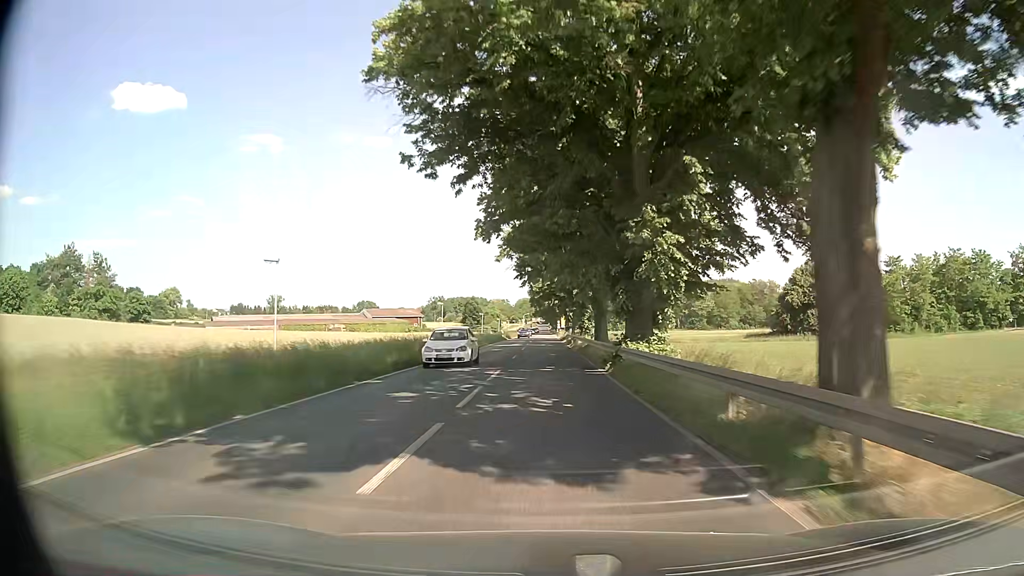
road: primary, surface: asphalt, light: Day
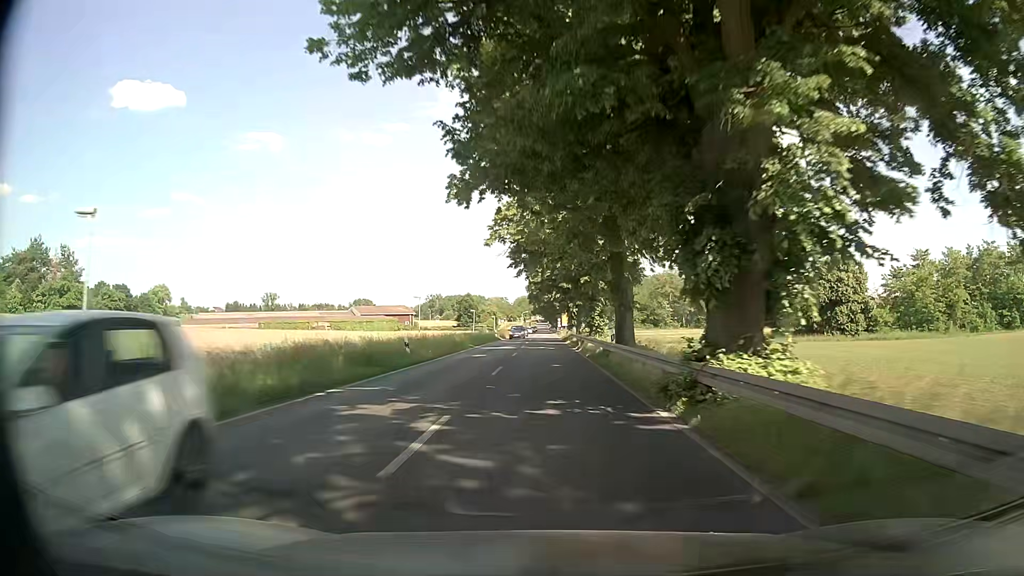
(0.0, +11.6) m; -1°
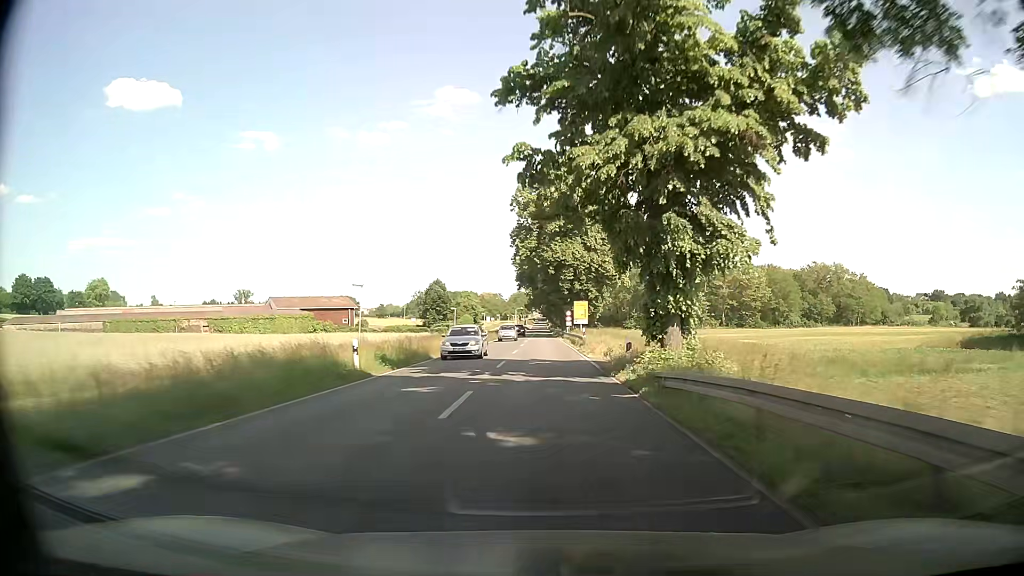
(+0.6, +58.0) m; +1°
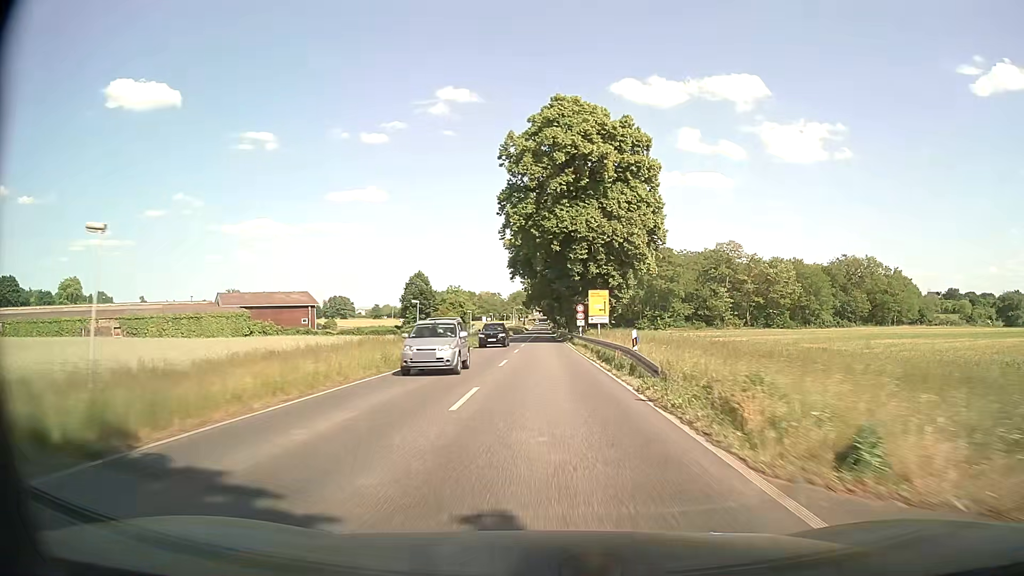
(-0.1, +23.3) m; 0°
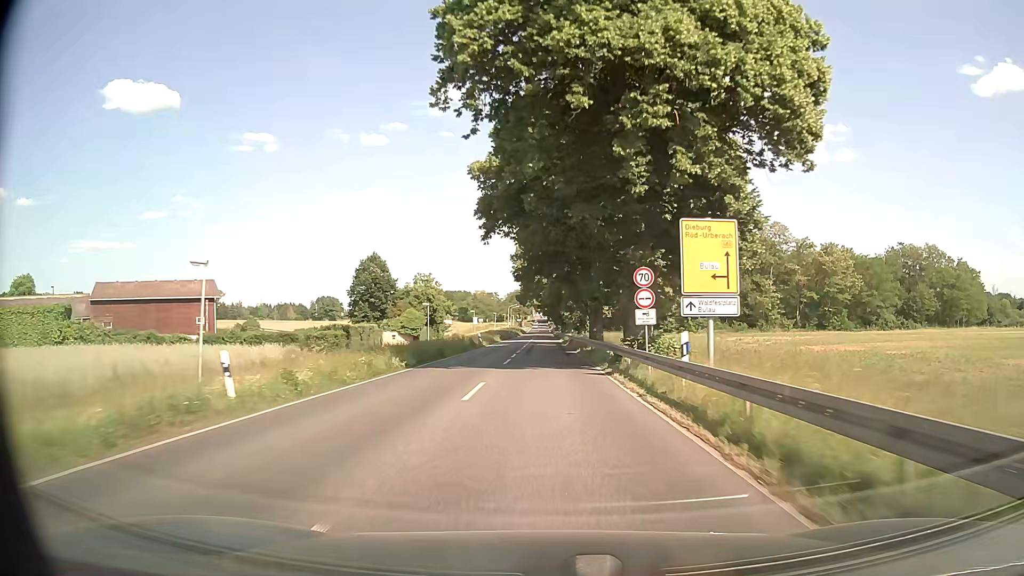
(0.0, +35.0) m; 0°
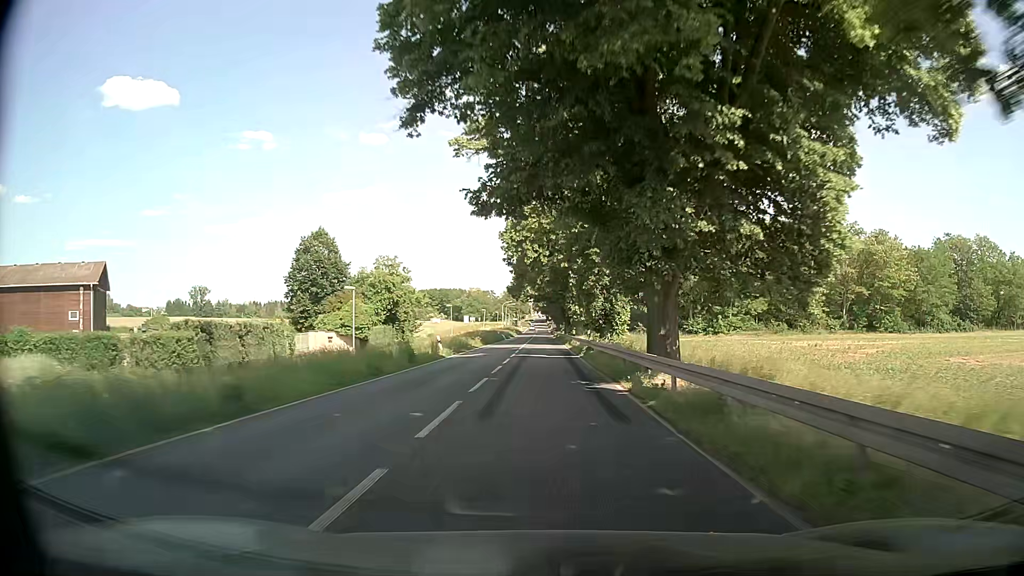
(0.0, +23.4) m; 0°
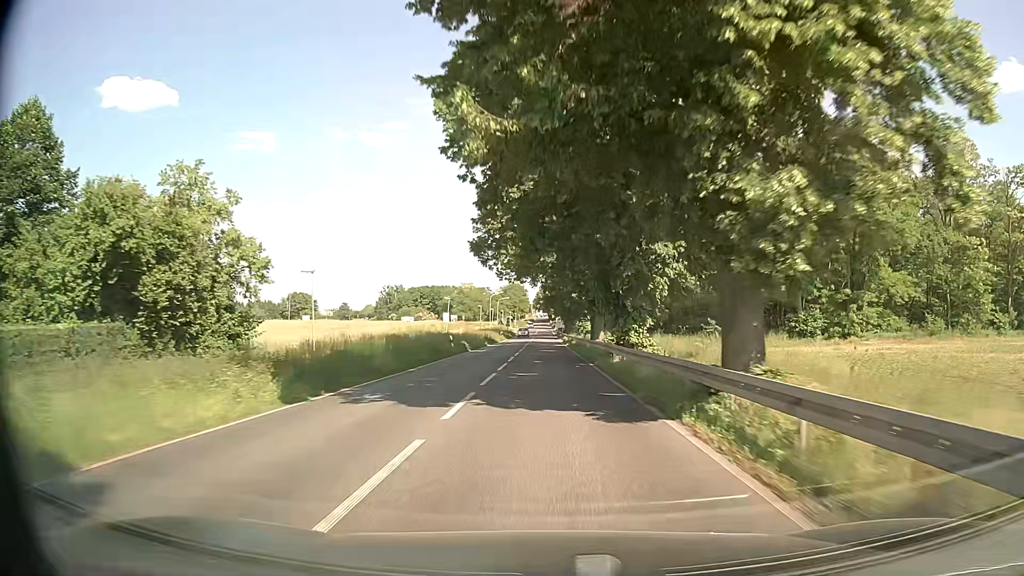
(-0.3, +46.8) m; 0°
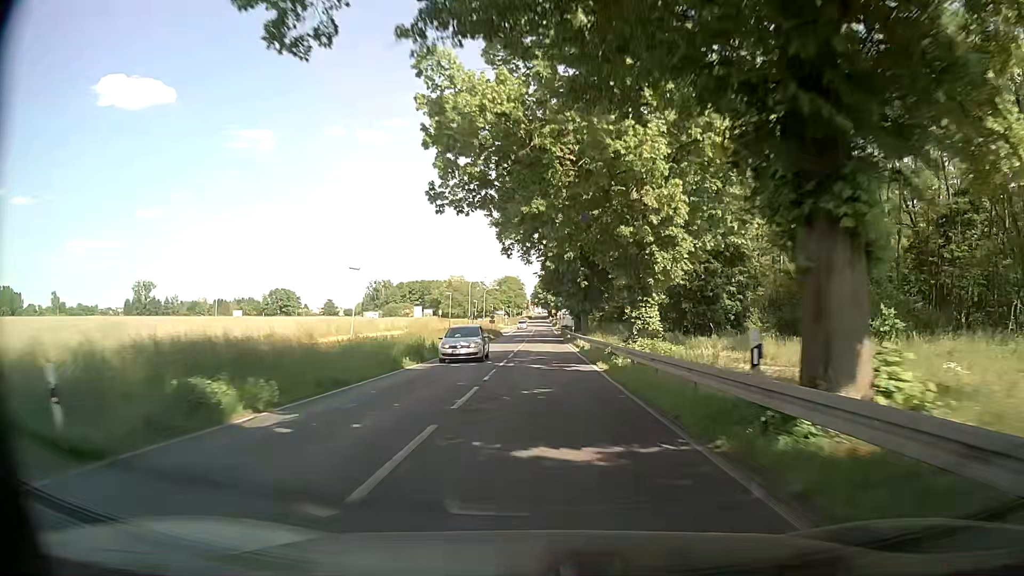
(0.0, +35.2) m; +1°
(0, +10) (0, +20) (0, +30) (-1, +40) (-1, +50) (-1, +60) (-1, +70) (-1, +80) (-1, +90) (-2, +100) m
